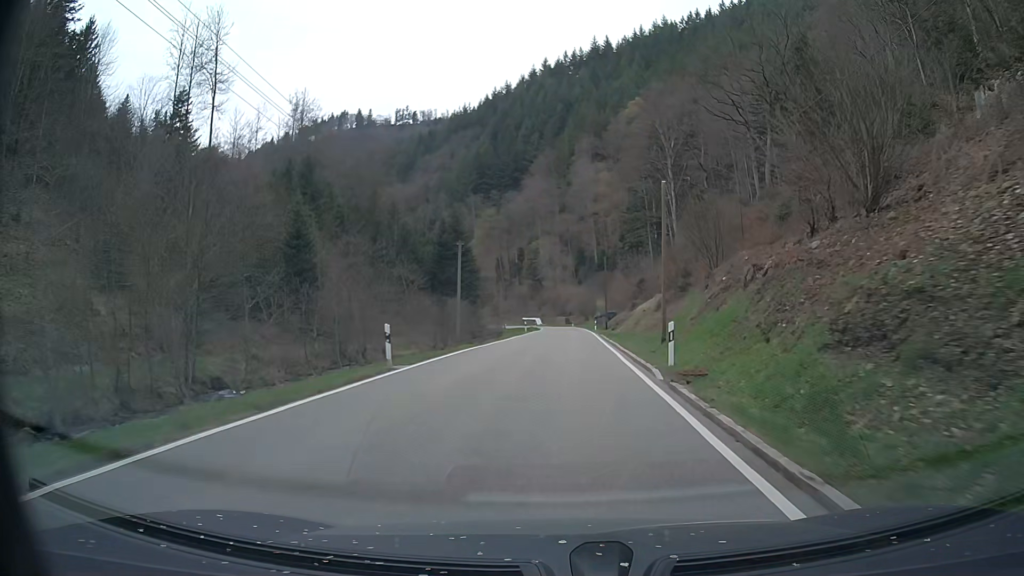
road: tertiary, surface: asphalt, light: Day
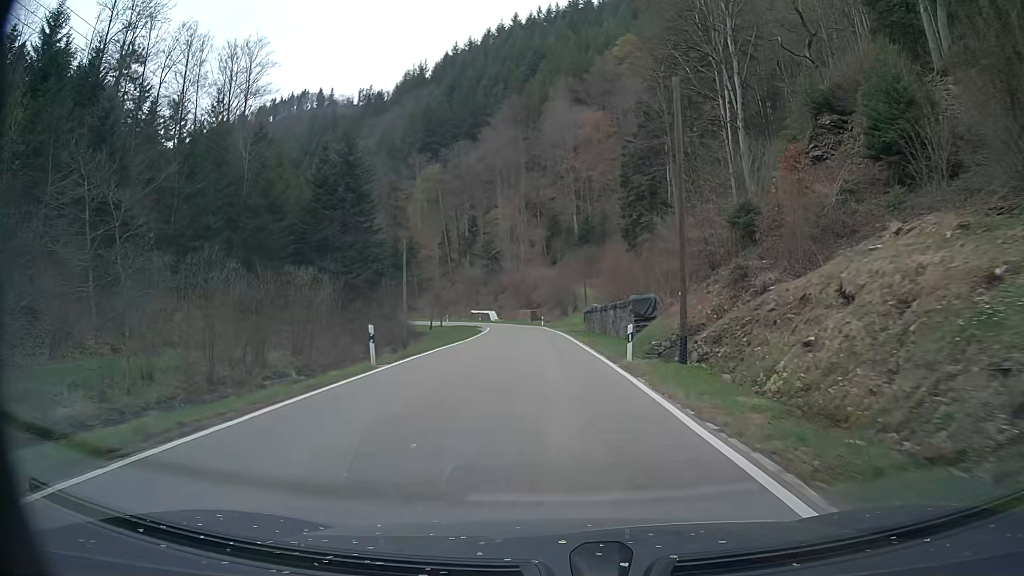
(+0.9, +47.6) m; +2°
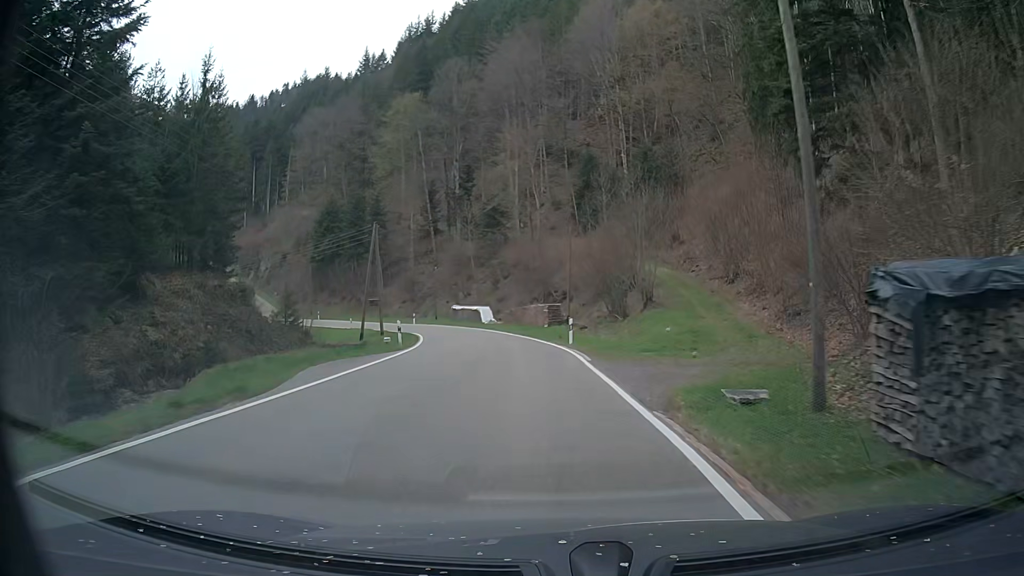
(-0.7, +46.2) m; -3°
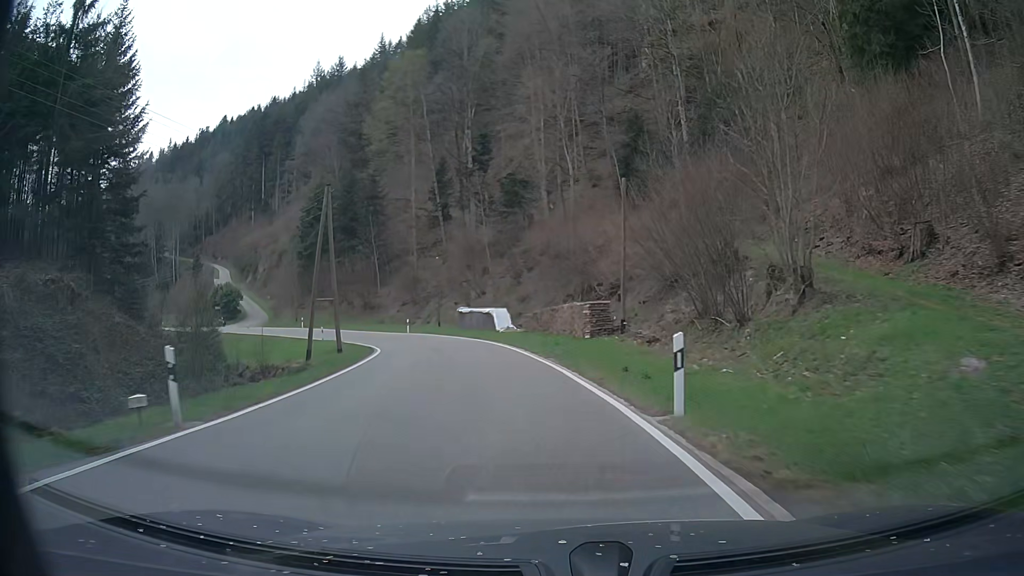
(-0.3, +18.1) m; -3°
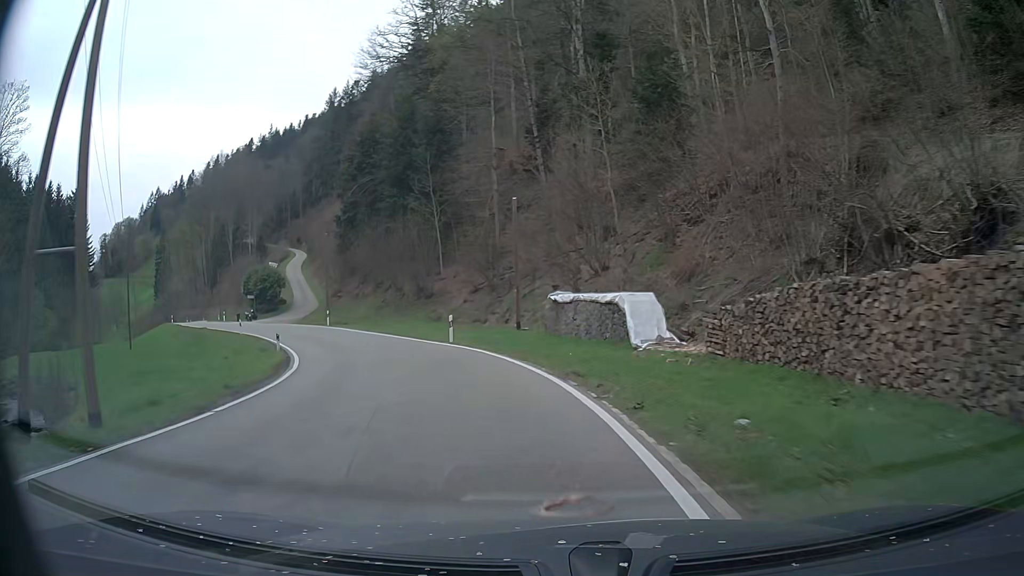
(-2.2, +26.7) m; -11°
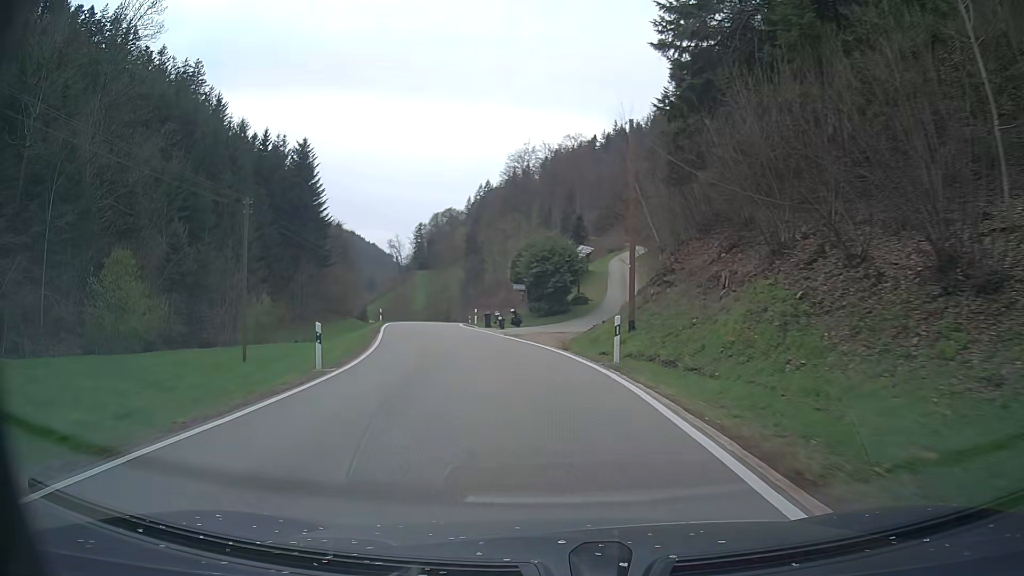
(-8.9, +33.2) m; -29°
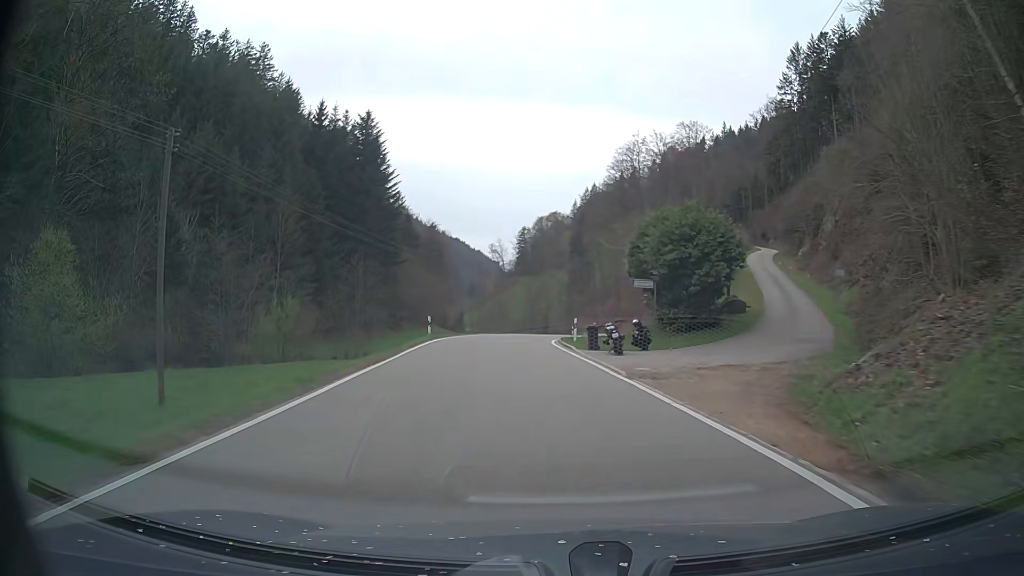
(-1.4, +16.8) m; -9°
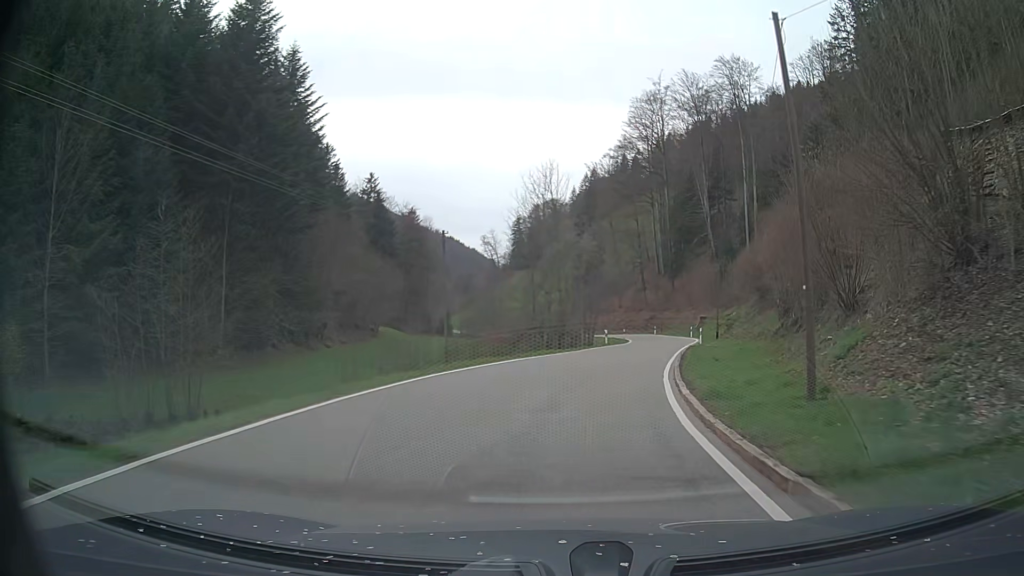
(-1.6, +33.2) m; 0°
(0, +10) (+2, +20) (+3, +30) (+6, +39) (+8, +49) (+10, +59) (+12, +69) (+12, +79) (+11, +89) (+10, +99) m
